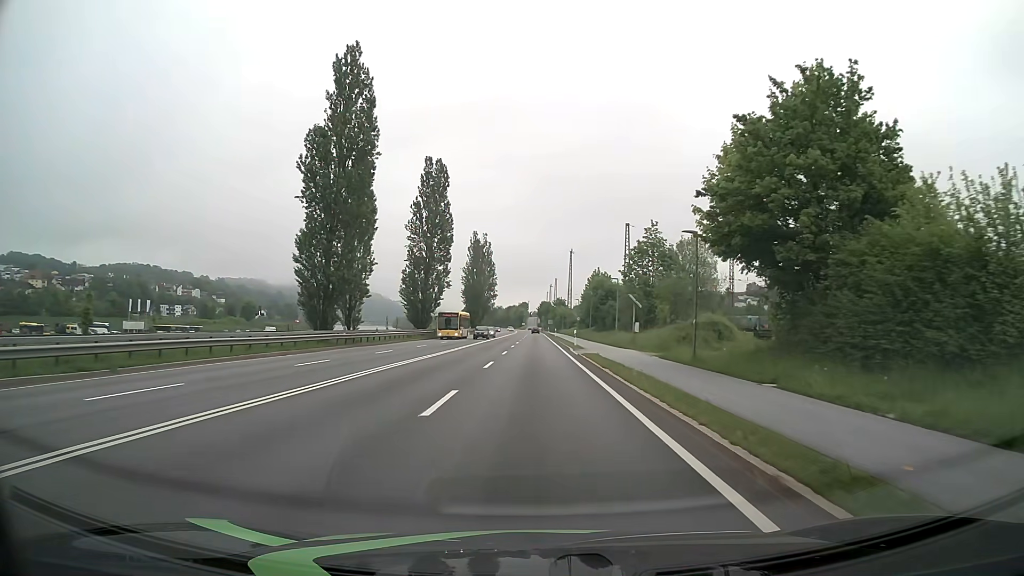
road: primary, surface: asphalt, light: Day
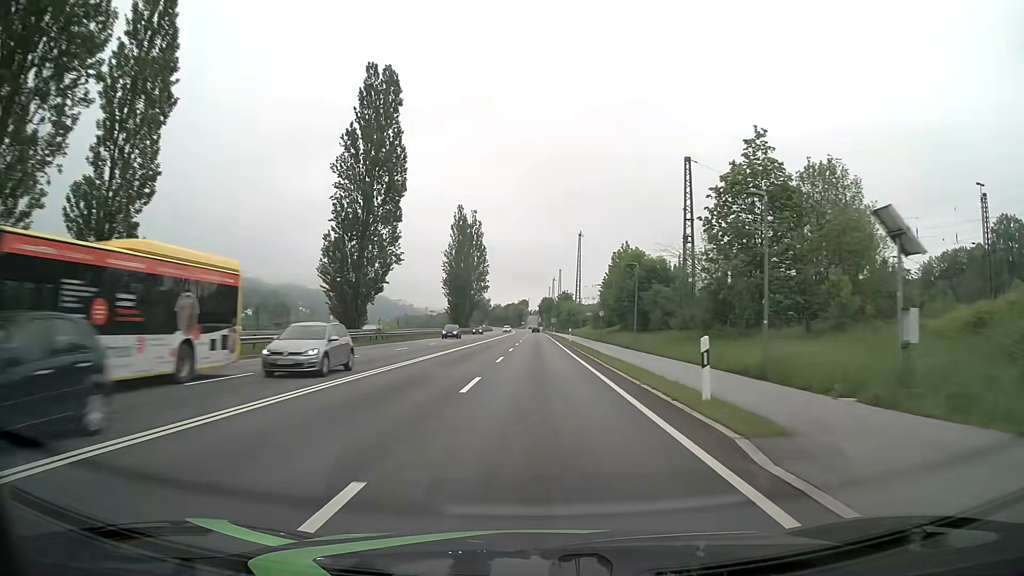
(0.0, +32.2) m; 0°
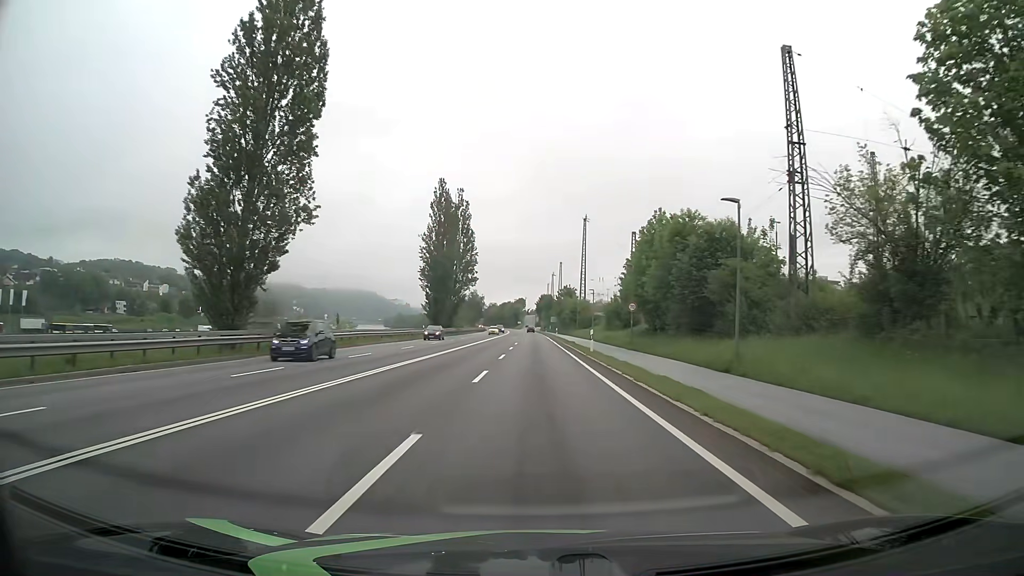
(0.0, +21.5) m; 0°
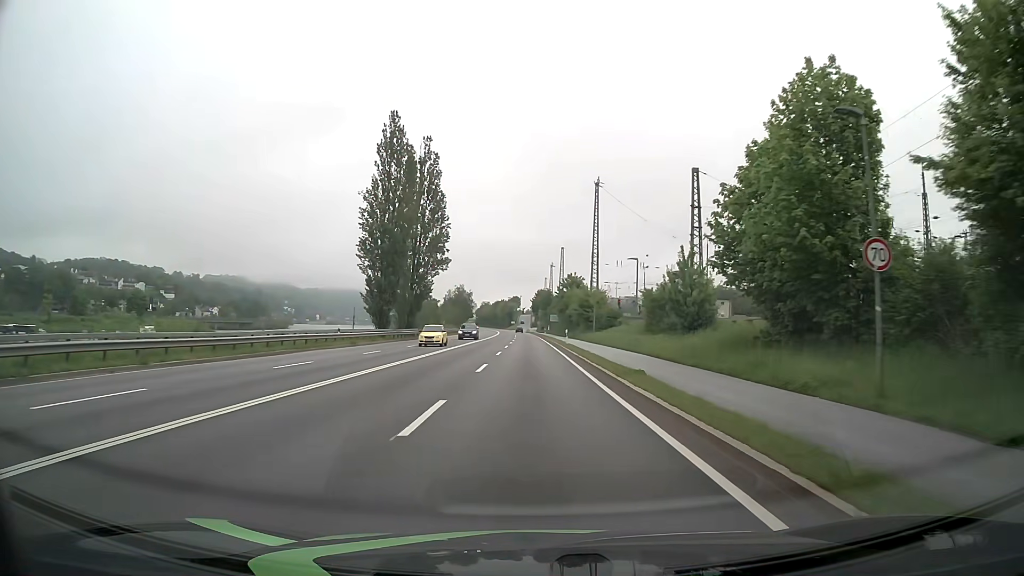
(+0.1, +32.2) m; 0°
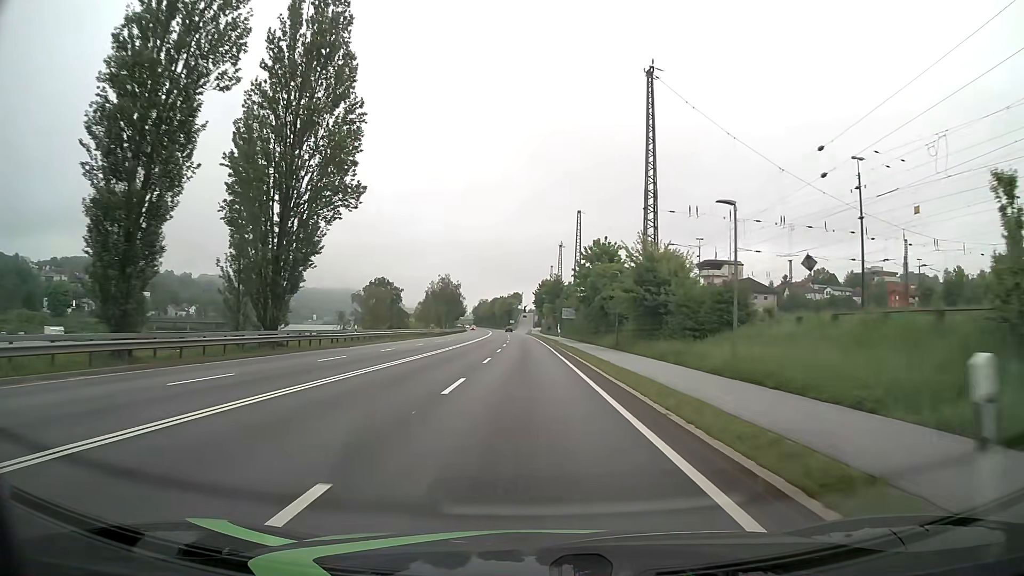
(-0.2, +42.9) m; 0°
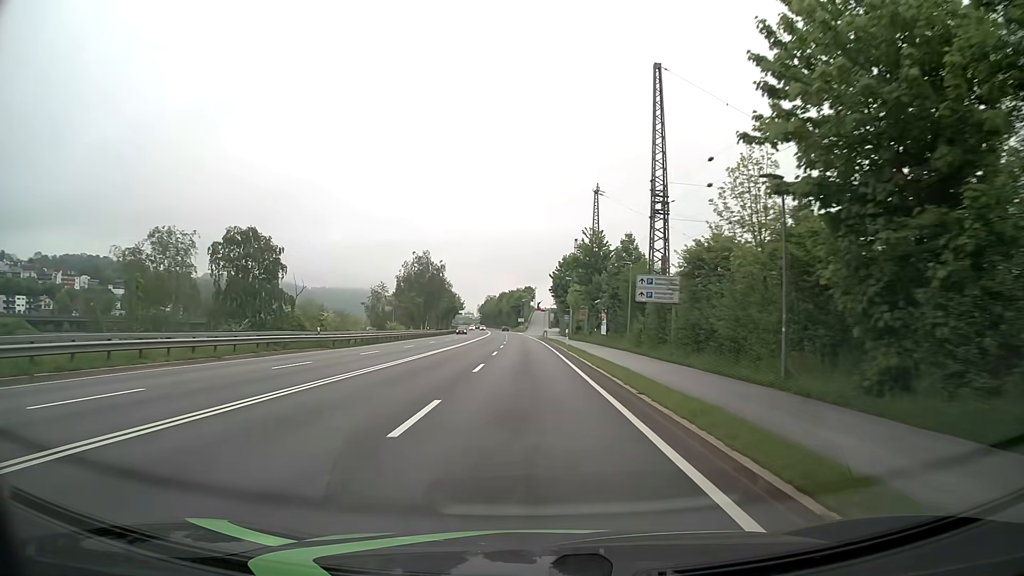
(-0.4, +53.7) m; -1°
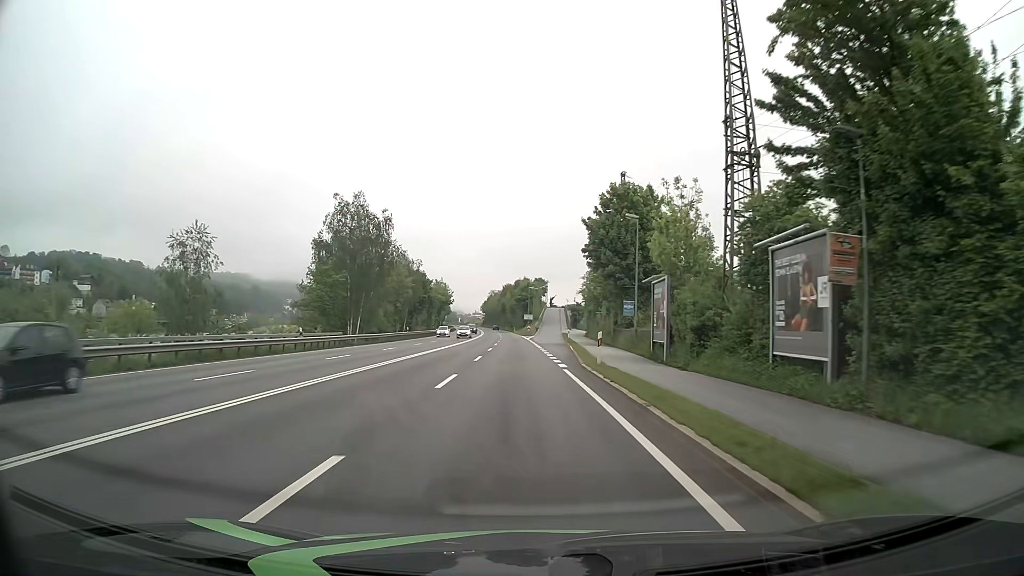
(-0.6, +53.7) m; -1°
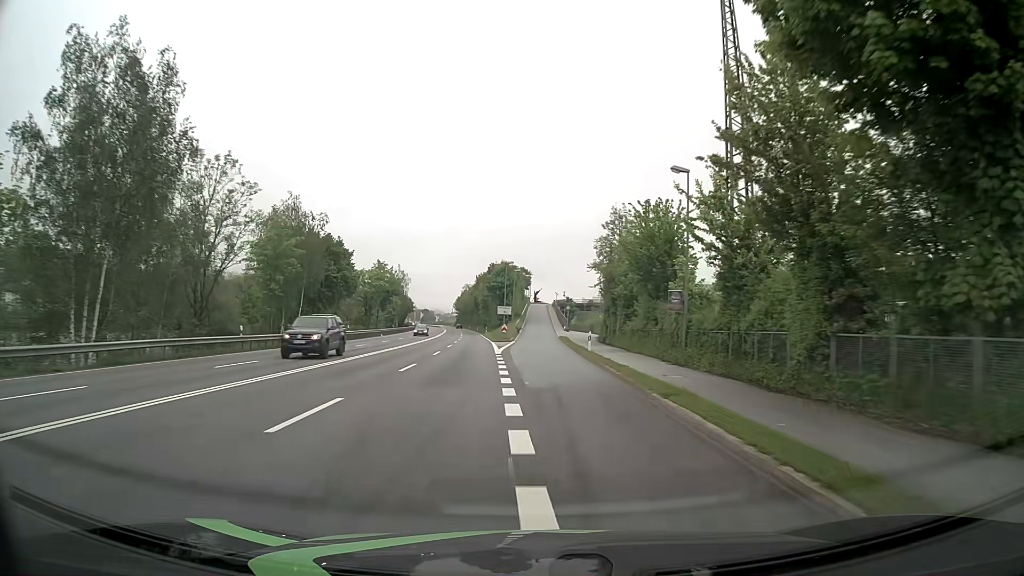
(+0.2, +42.9) m; +2°
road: unclassified
